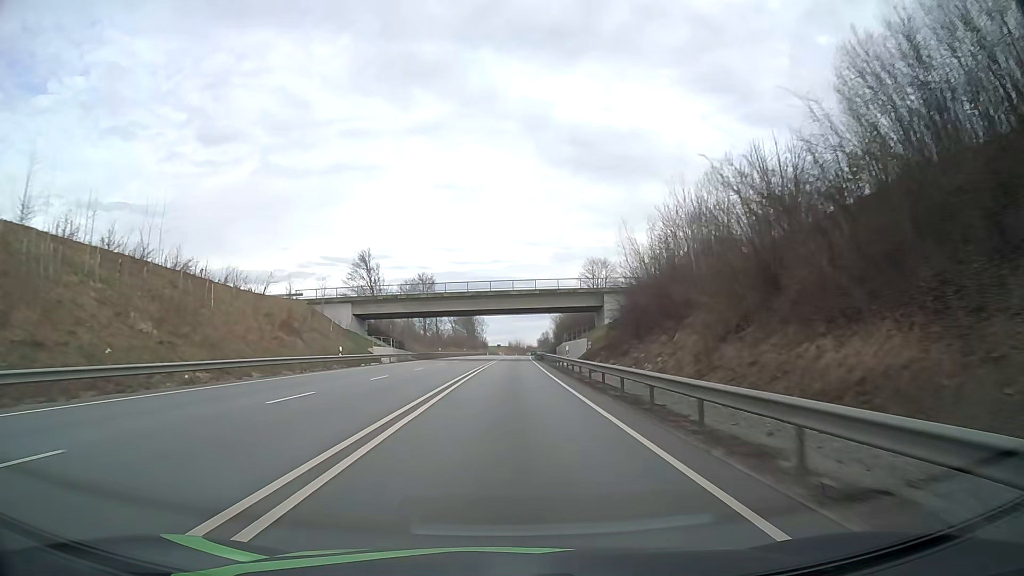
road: primary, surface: asphalt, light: Day
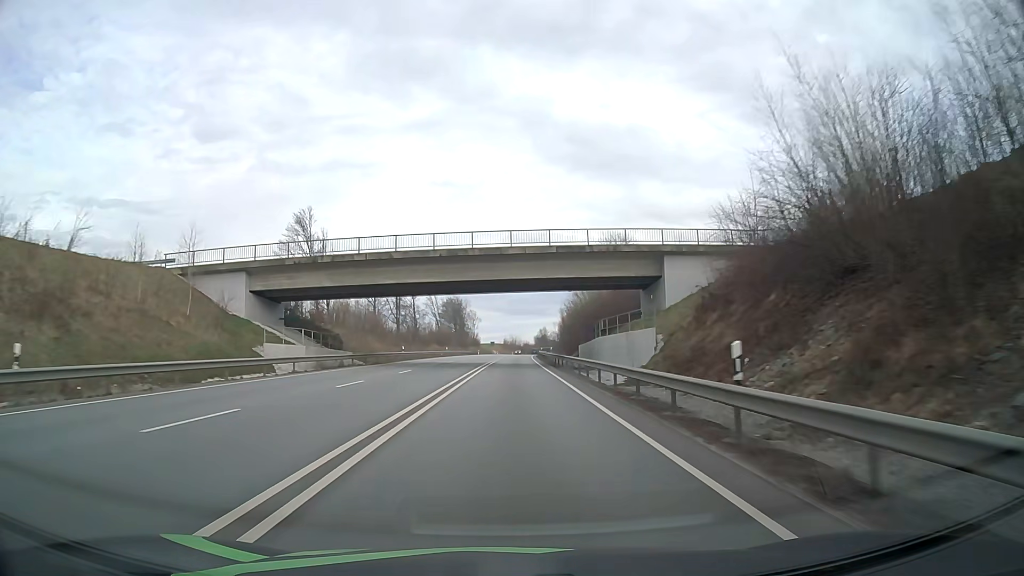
(+0.2, +29.8) m; +1°
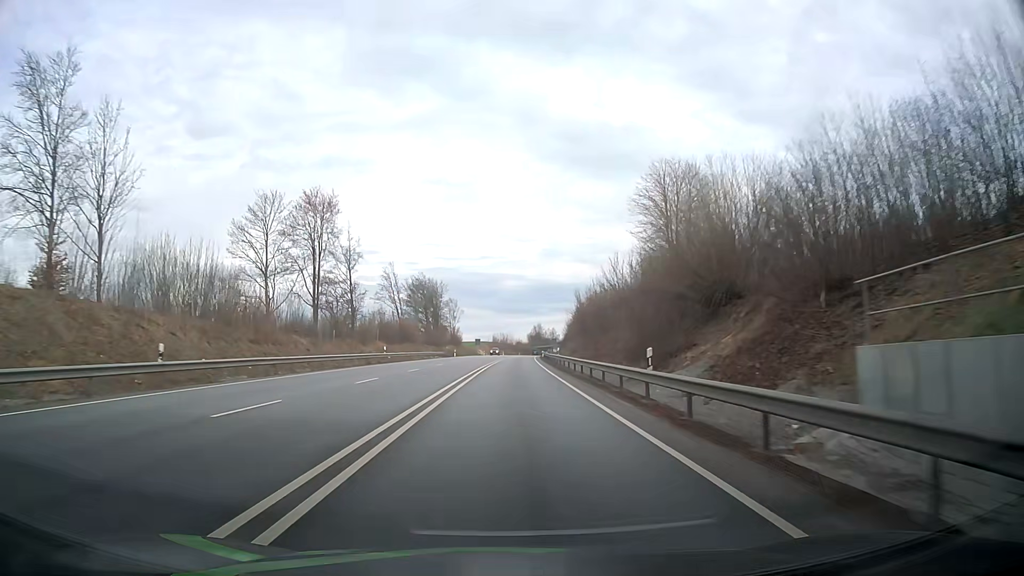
(+0.1, +45.3) m; 0°
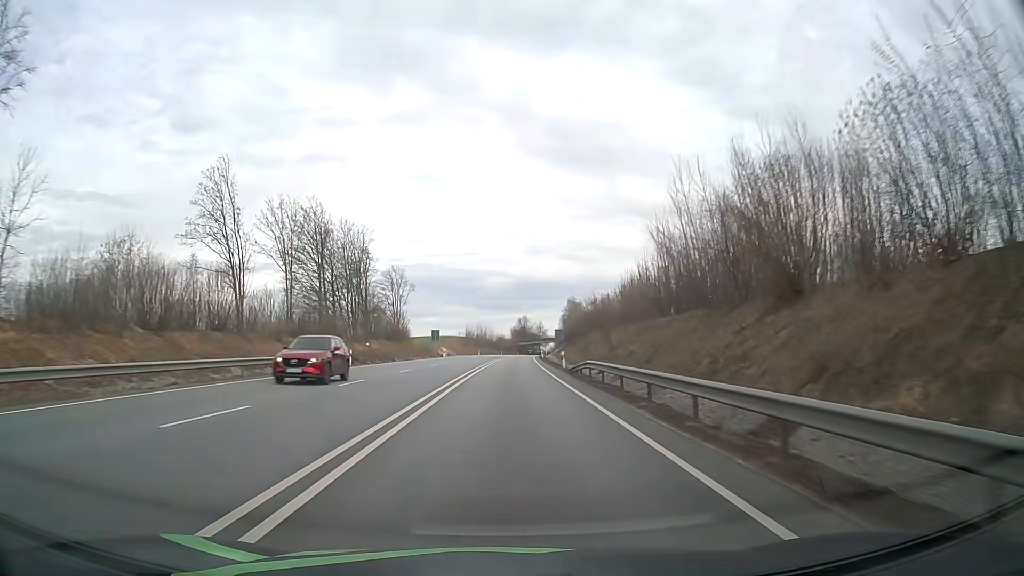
(+1.1, +61.6) m; +2°
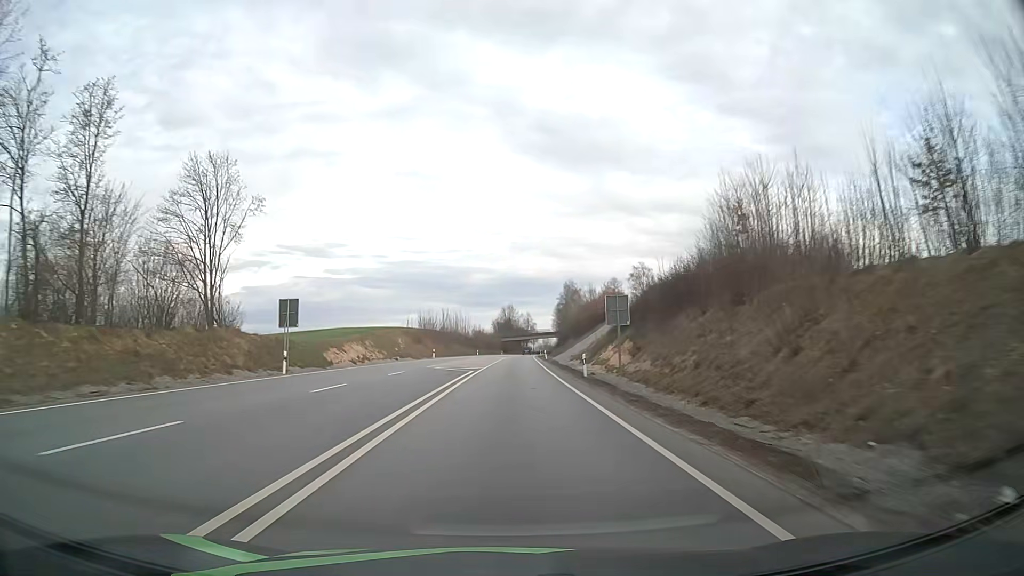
(+0.8, +62.8) m; +1°
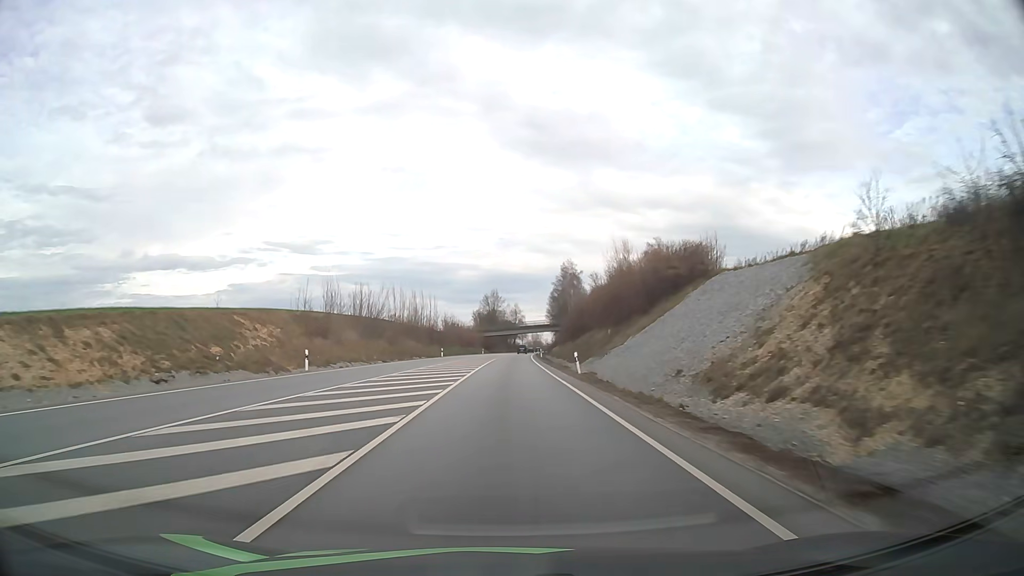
(+0.6, +47.1) m; +1°
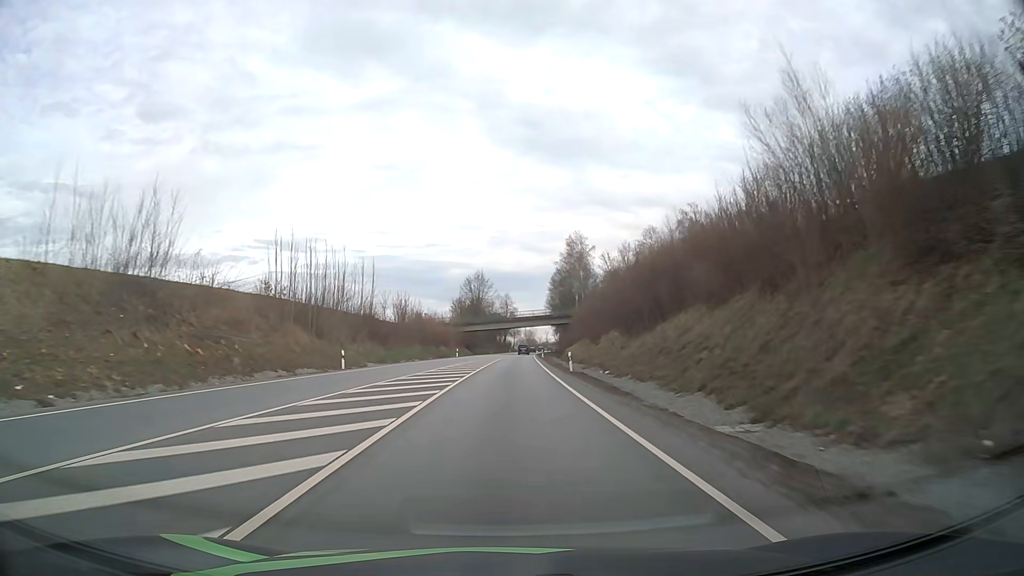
(+0.3, +46.9) m; +1°
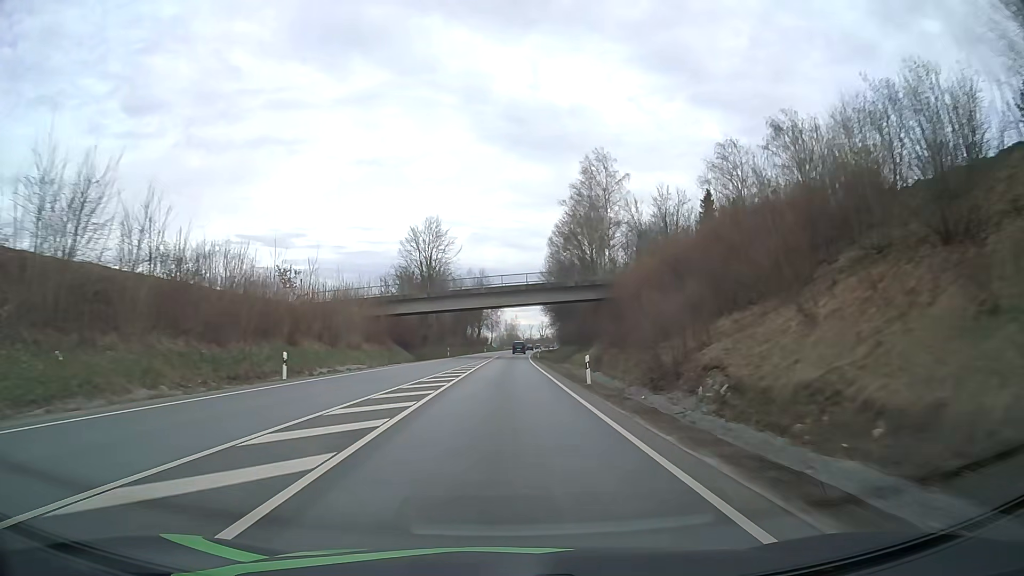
(+1.0, +62.3) m; +2°
(0, +10) (0, +20) (0, +30) (0, +40) (0, +50) (+1, +60) (+1, +70) (+1, +80) (+1, +90) (+2, +100) m
